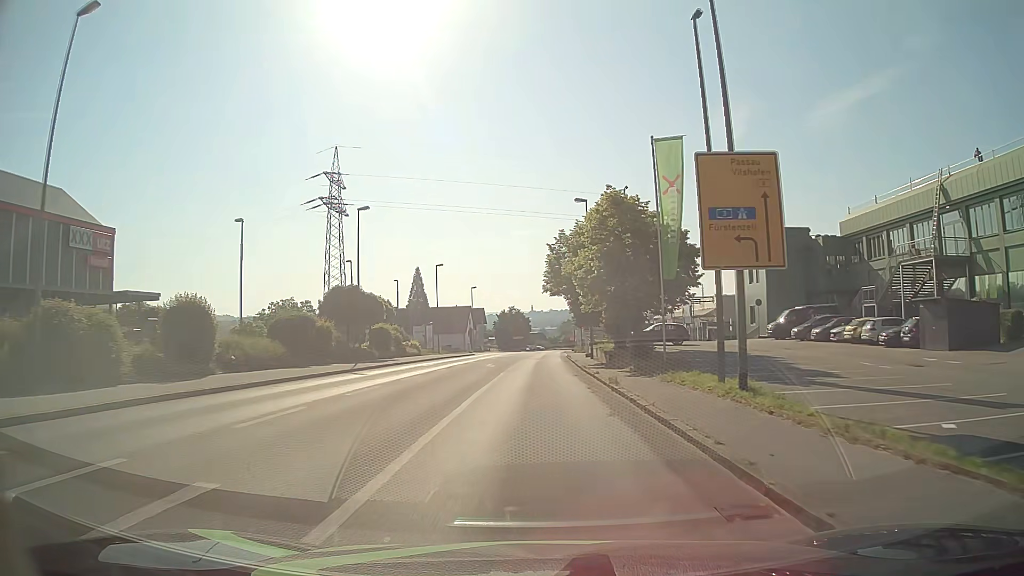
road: tertiary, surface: asphalt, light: Day
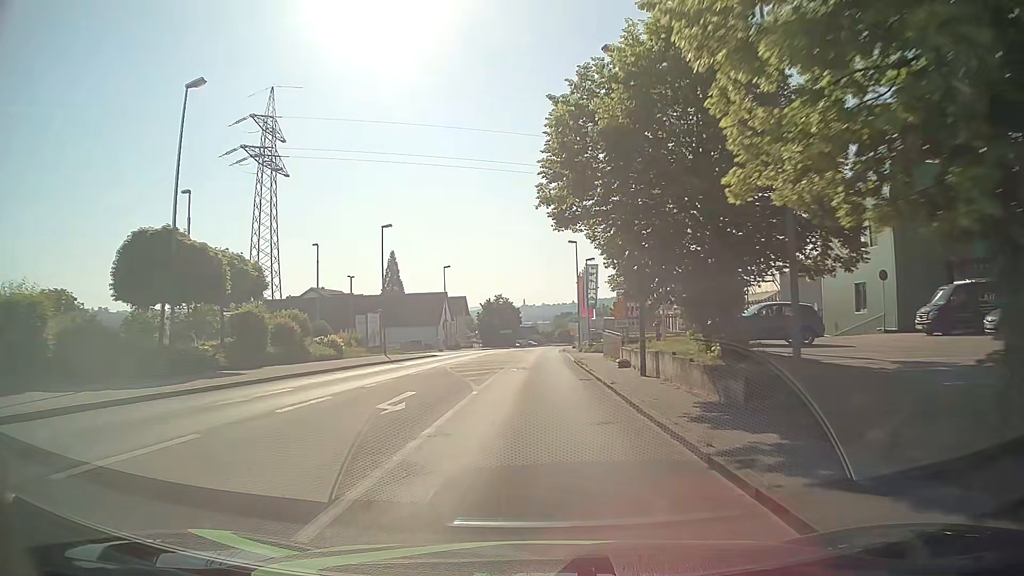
(+0.1, +23.0) m; +1°
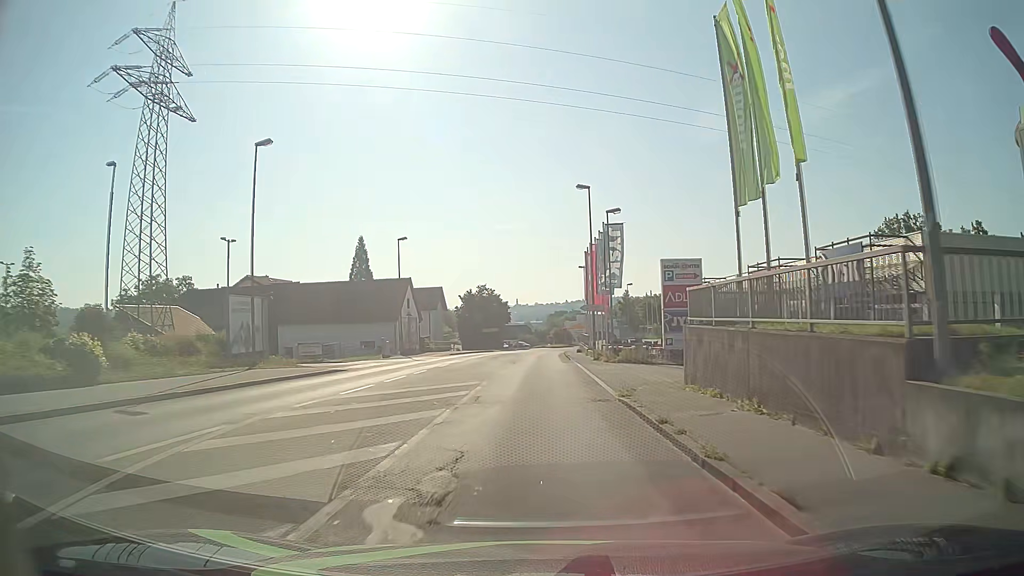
(0.0, +23.0) m; +1°
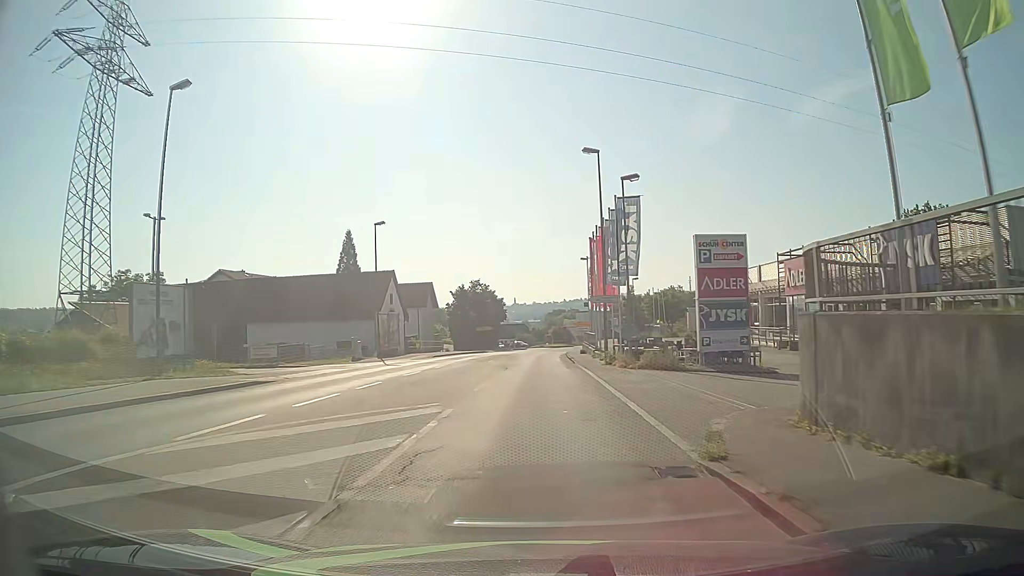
(0.0, +7.7) m; 0°
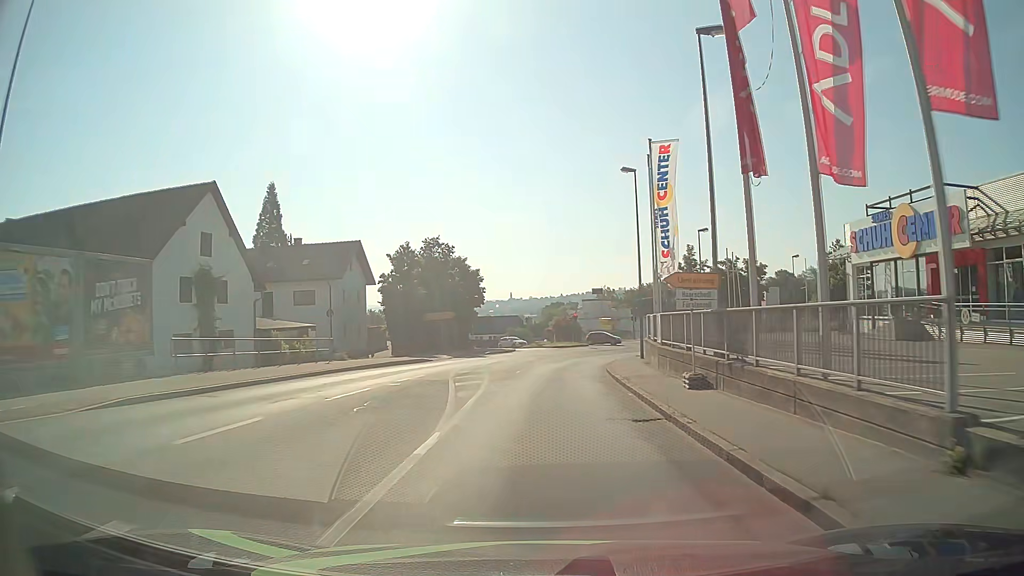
(-0.2, +38.3) m; 0°
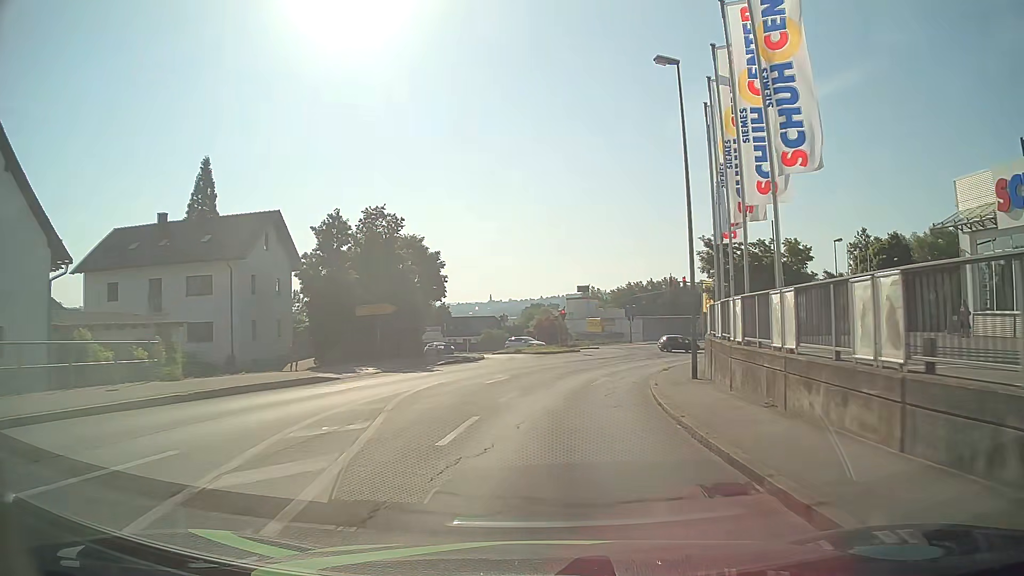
(+0.1, +15.3) m; +2°
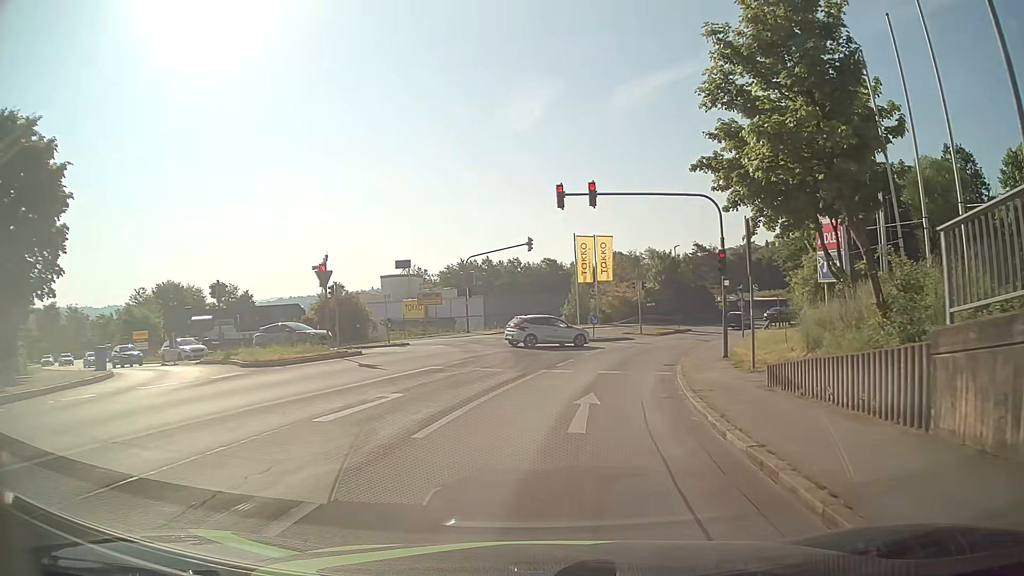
(+3.3, +29.5) m; +14°
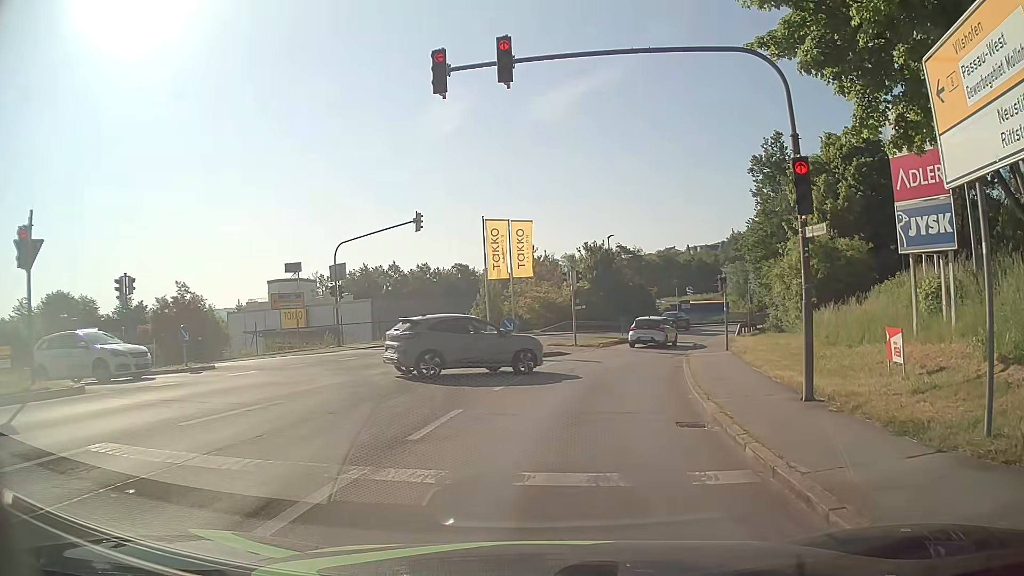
(+0.8, +12.3) m; +7°
(0, +10) (+2, +20) (+4, +30) (+7, +39) (+11, +48) (+16, +57) (+22, +65) (+28, +73) (+35, +81) (+41, +89) m
